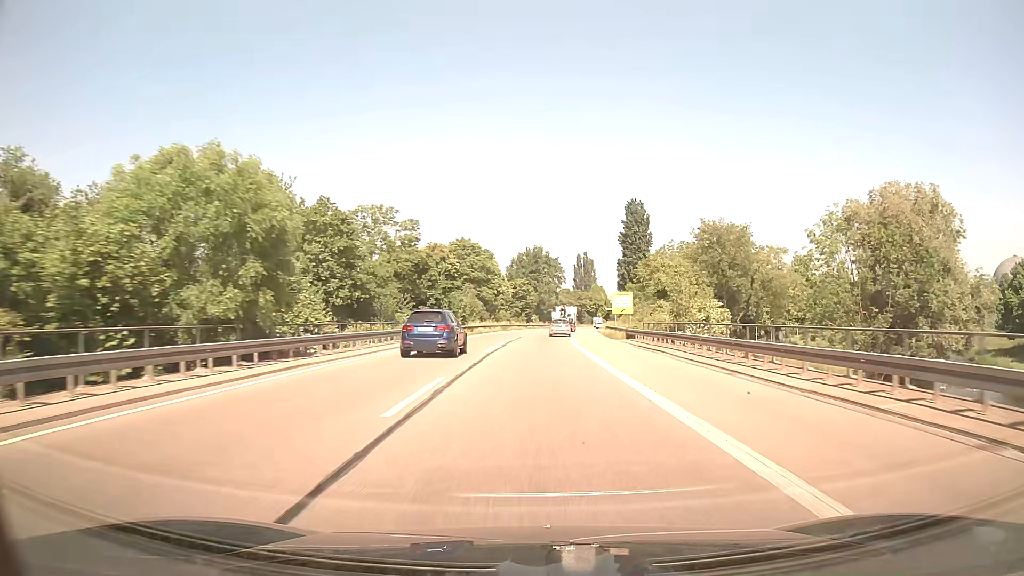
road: trunk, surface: asphalt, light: Day
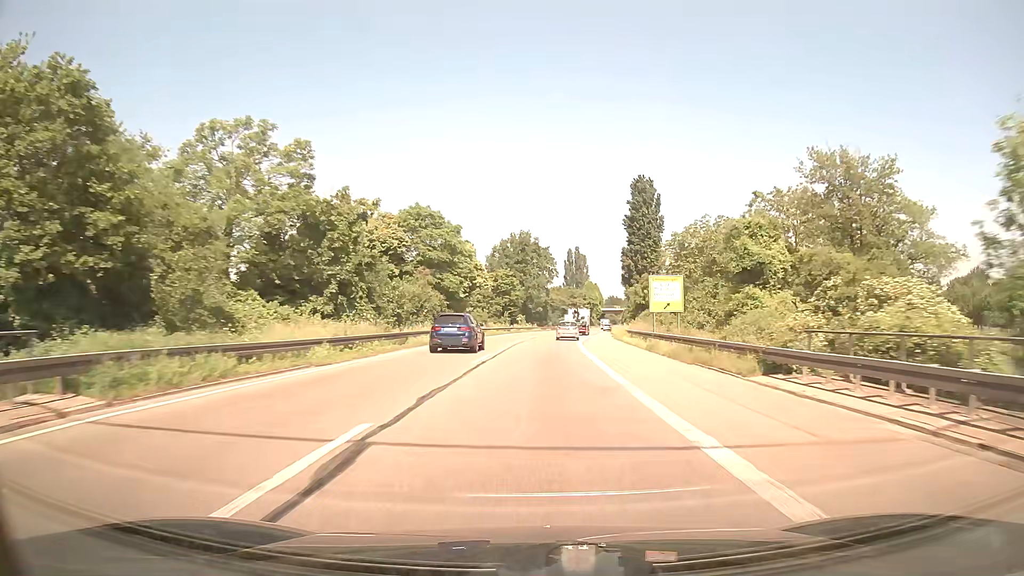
(+0.3, +28.2) m; +1°
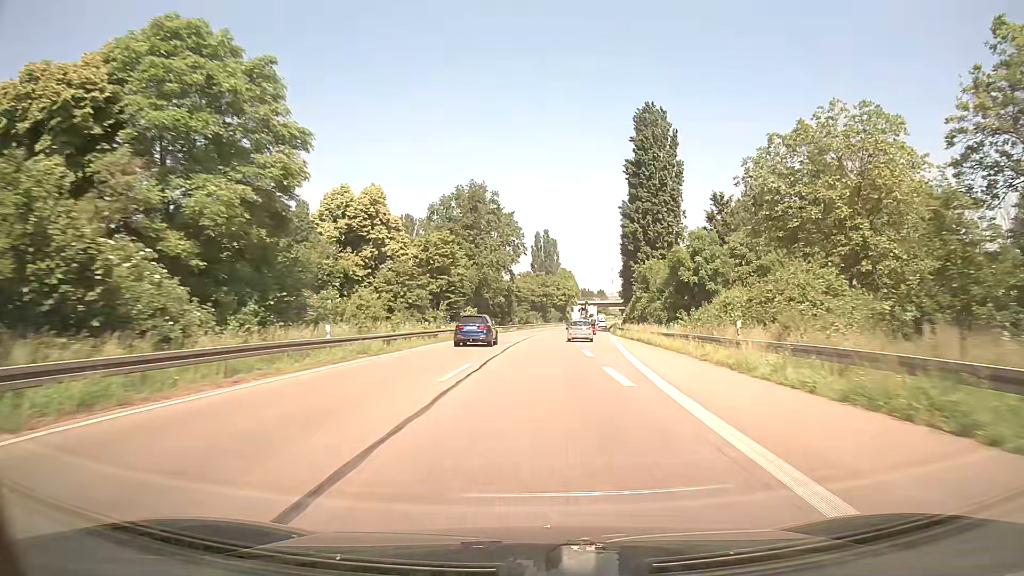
(+1.0, +43.0) m; +3°
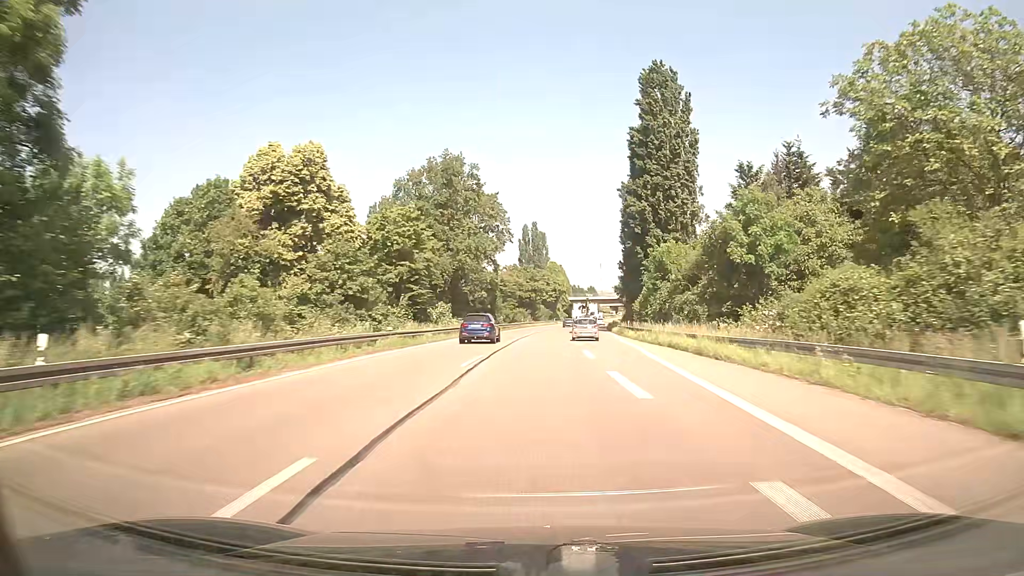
(+0.2, +14.5) m; +1°
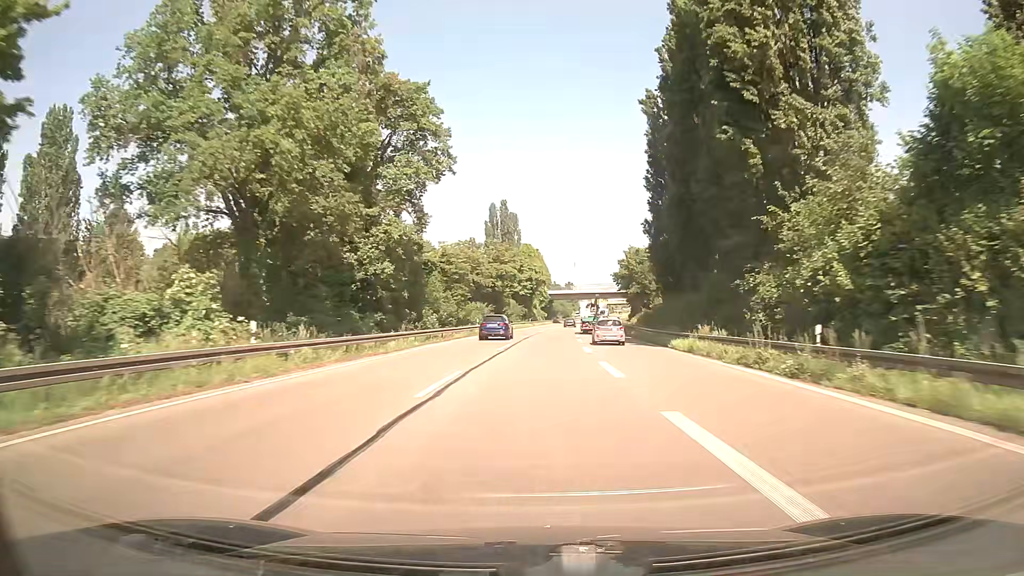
(+0.9, +43.8) m; +2°
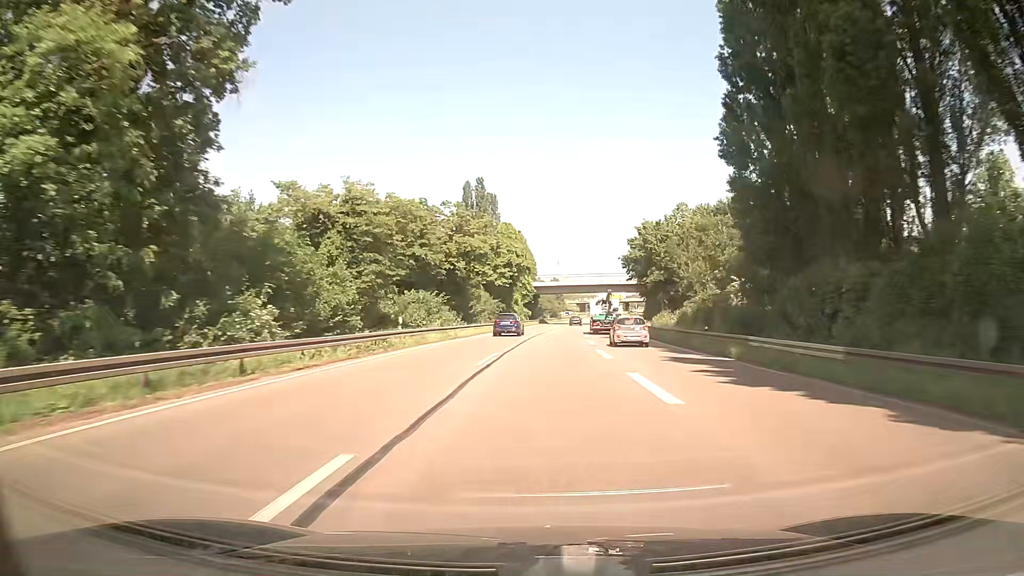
(+0.3, +29.5) m; 0°
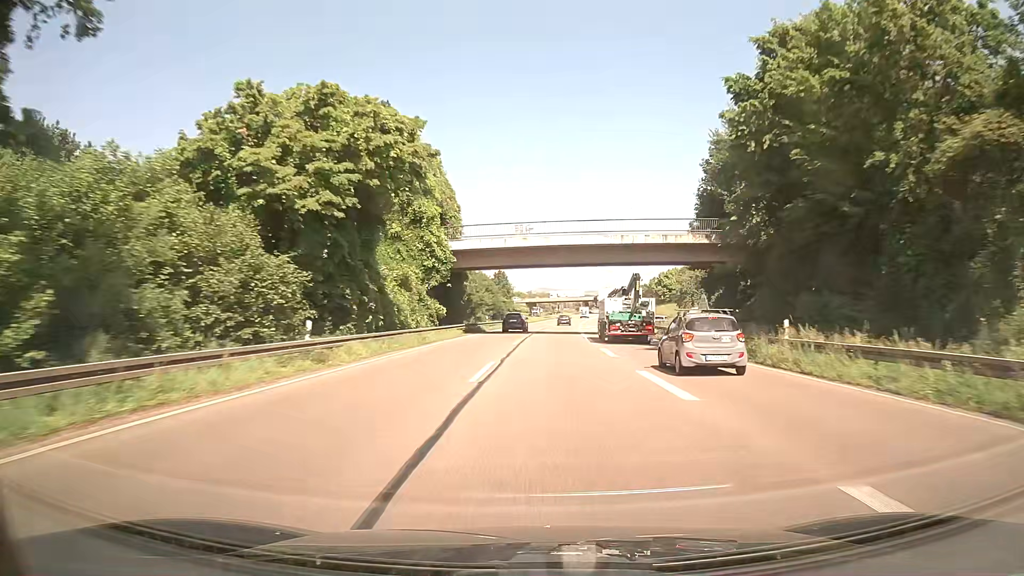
(+3.2, +59.6) m; +6°
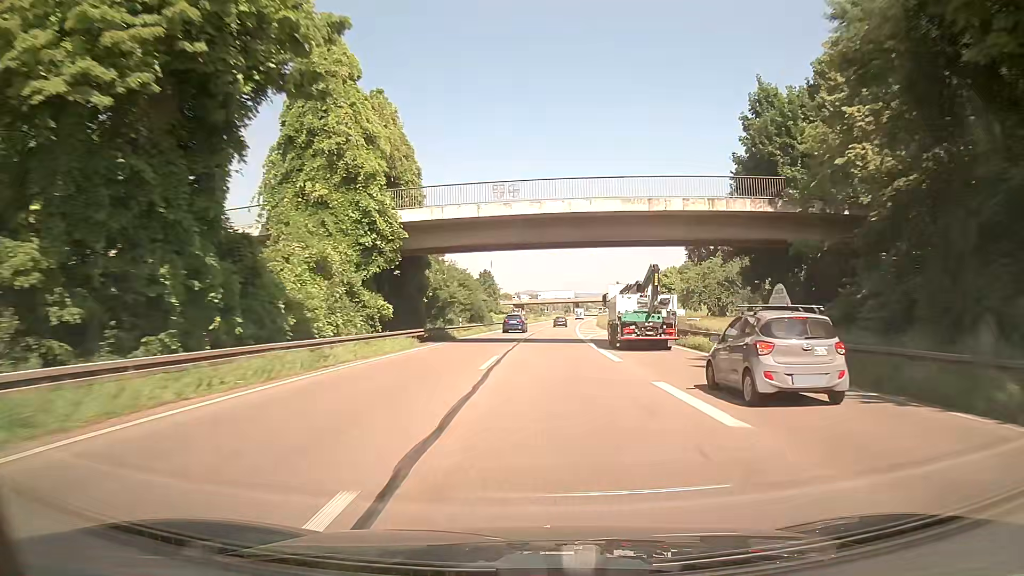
(+0.1, +15.0) m; 0°
(0, +10) (0, +20) (+1, +30) (+1, +40) (+1, +50) (+2, +60) (+3, +70) (+3, +80) (+4, +90) (+5, +100) m
